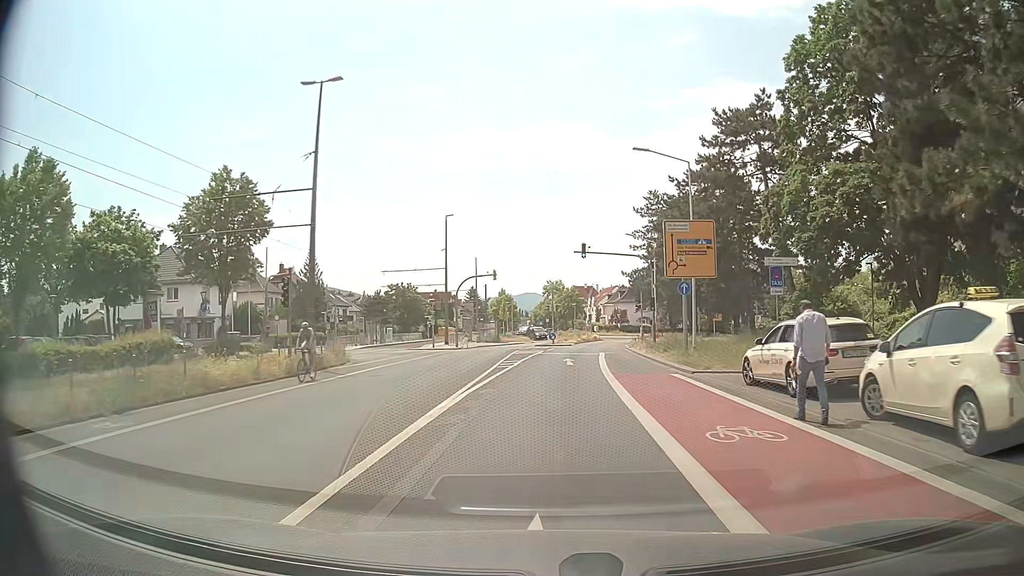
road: tertiary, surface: asphalt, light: Day
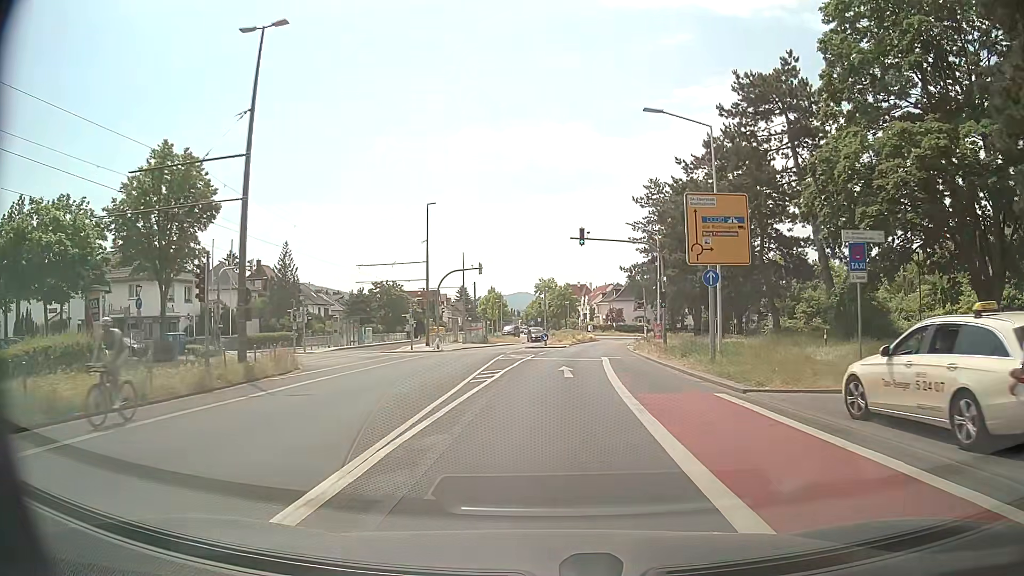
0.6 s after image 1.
(0.0, +6.1) m; +1°
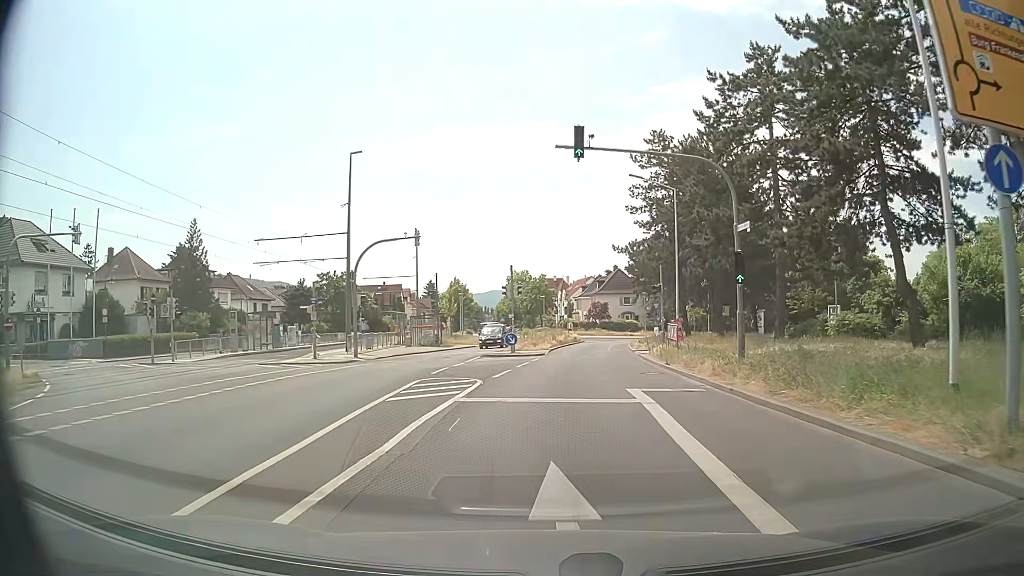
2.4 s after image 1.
(+0.2, +17.0) m; +2°
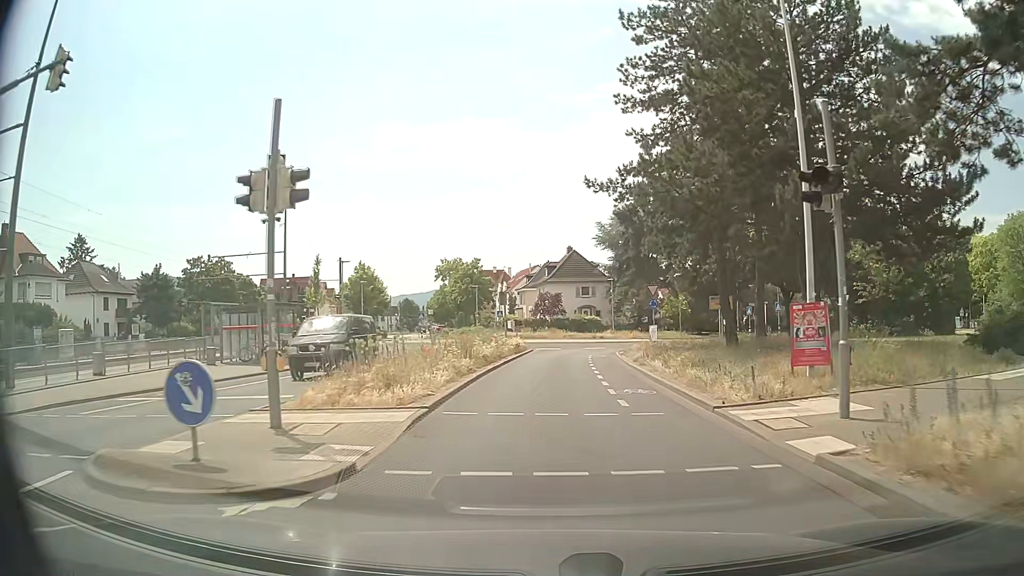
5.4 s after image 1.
(+1.3, +25.8) m; +5°
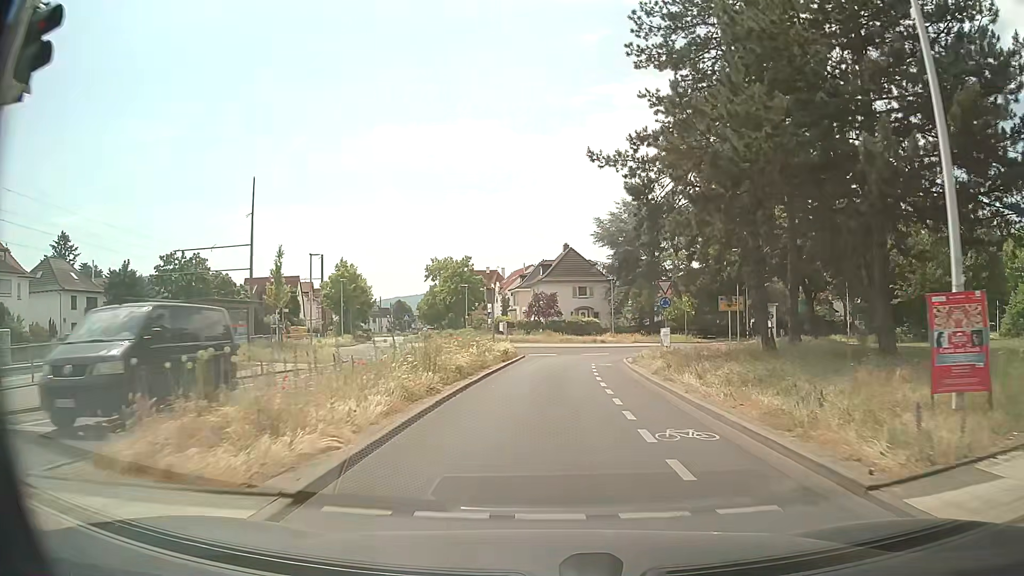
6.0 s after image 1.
(0.0, +5.5) m; 0°
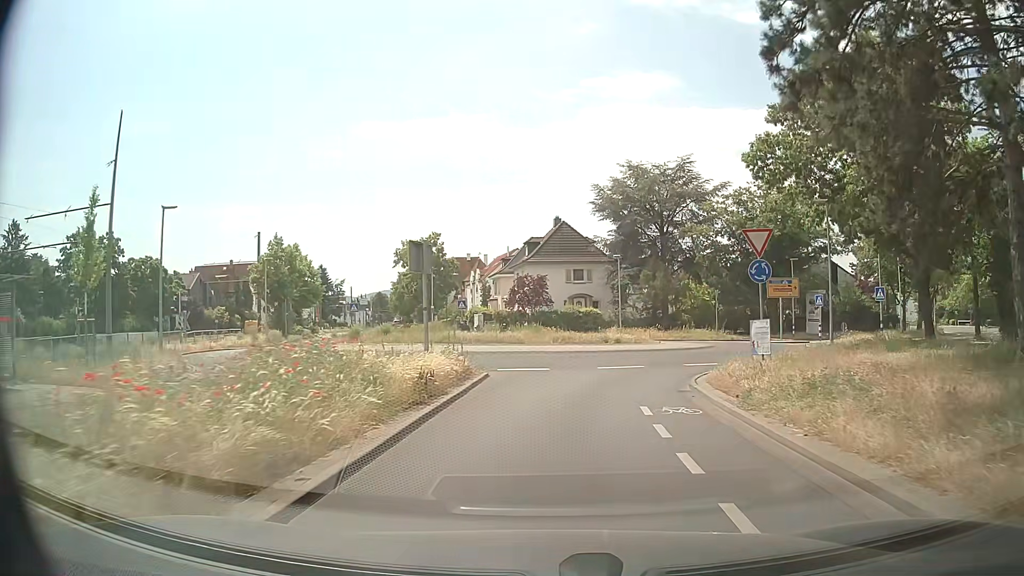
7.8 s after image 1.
(+0.3, +16.0) m; +2°
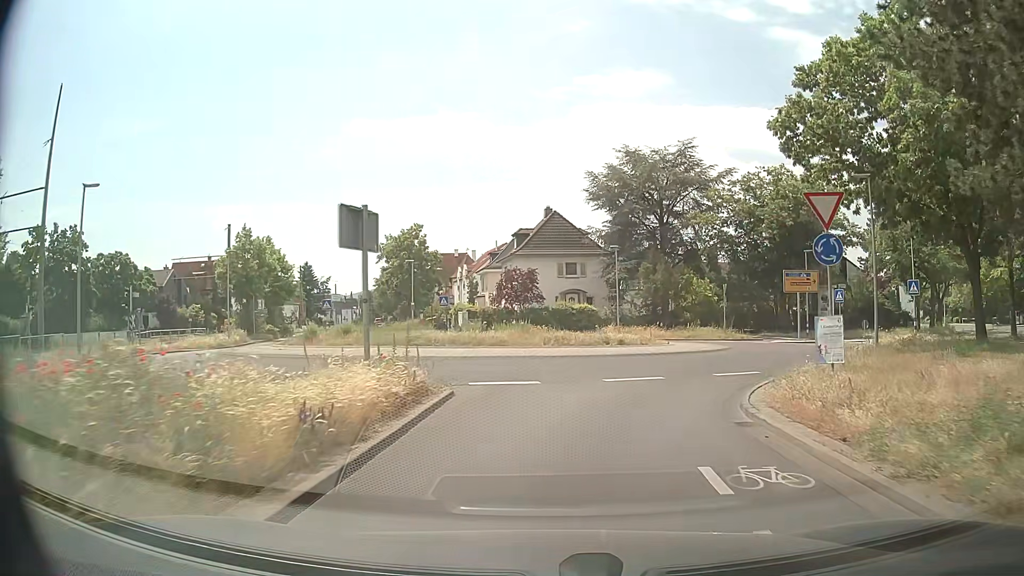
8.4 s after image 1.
(0.0, +4.8) m; 0°
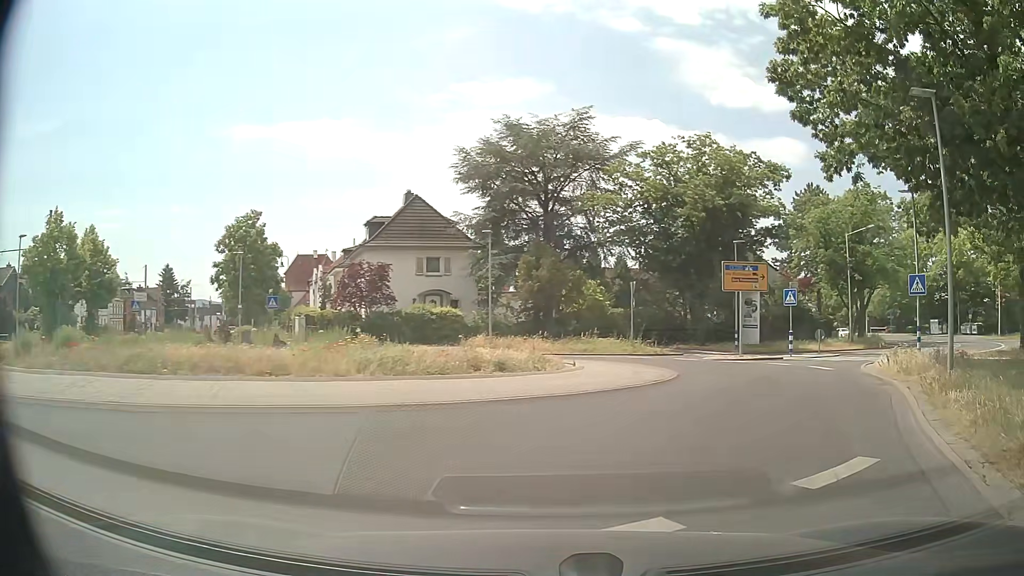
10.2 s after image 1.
(+0.7, +10.8) m; +11°
(+3, +10) (+6, +19) (+4, +28) (-4, +34) (-14, +36) (-22, +42) (-28, +50) (-33, +58) (-38, +67) (-42, +76) m
